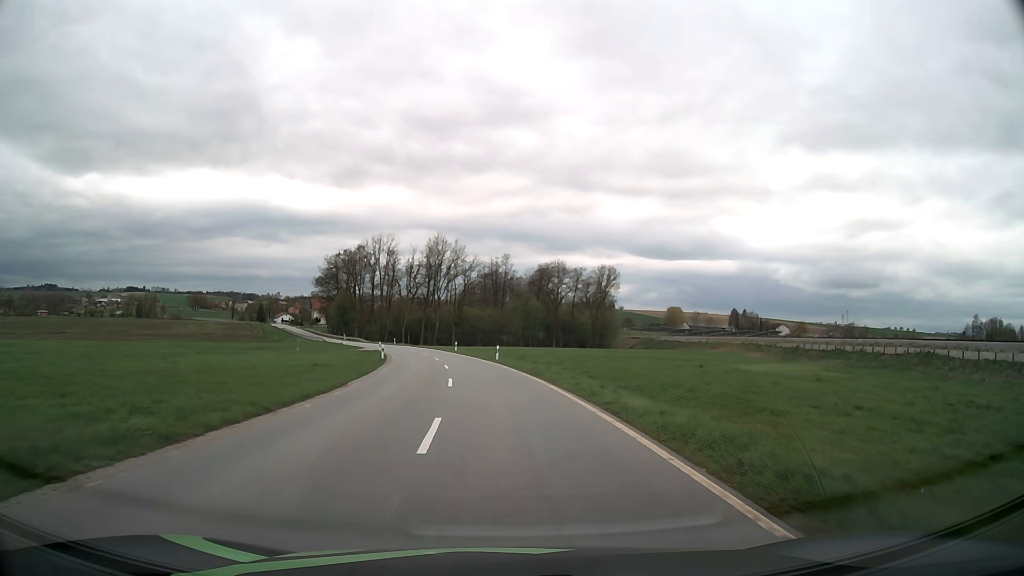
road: tertiary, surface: asphalt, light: Day
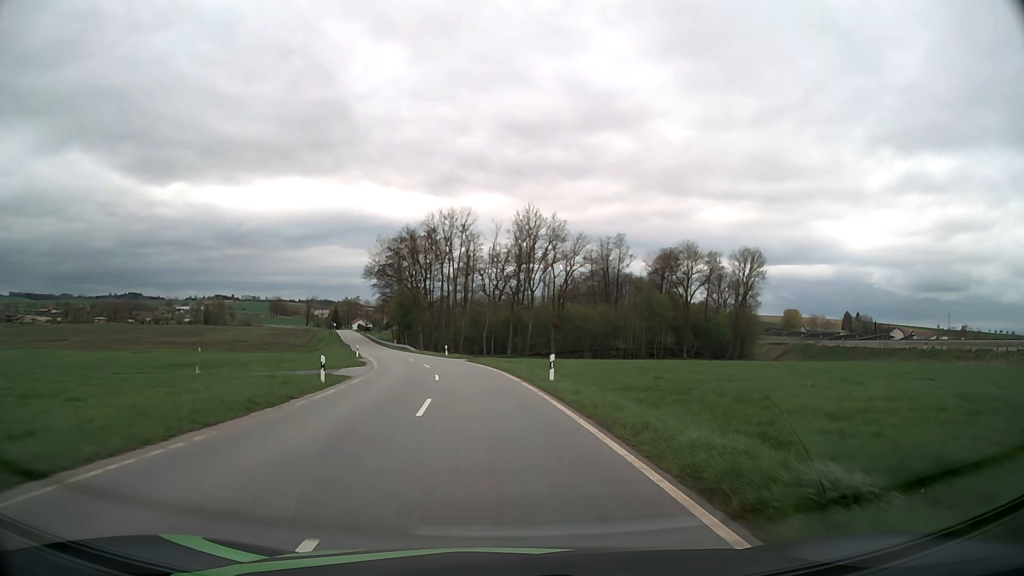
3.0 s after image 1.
(-2.7, +43.7) m; -8°
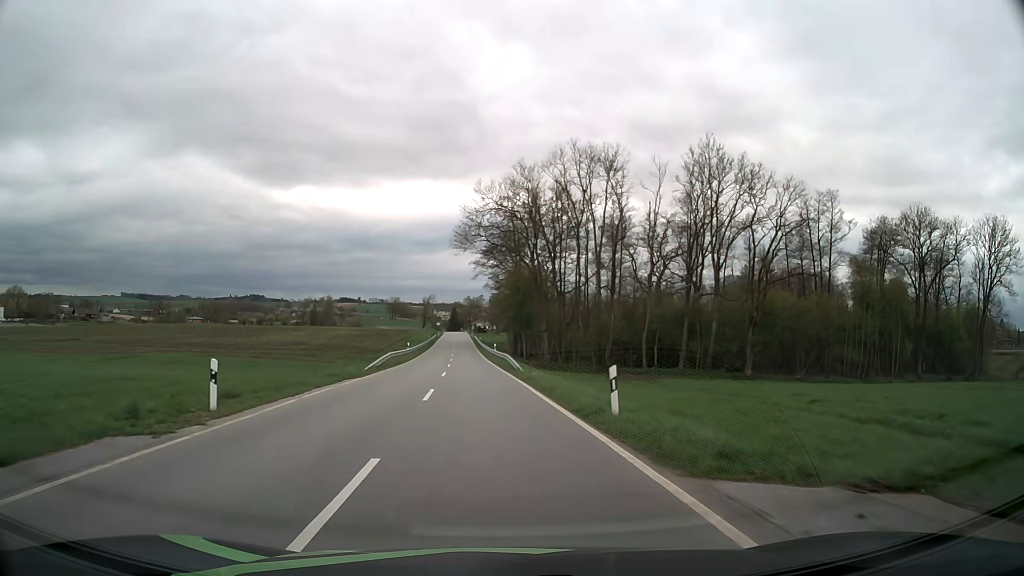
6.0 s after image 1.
(-4.3, +44.6) m; -11°
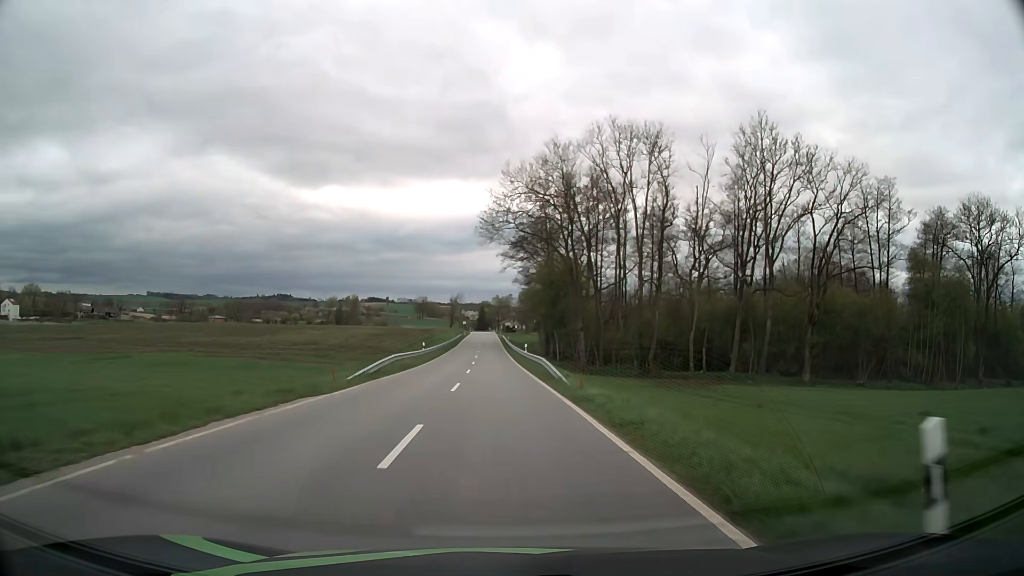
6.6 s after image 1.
(-0.2, +8.8) m; -3°
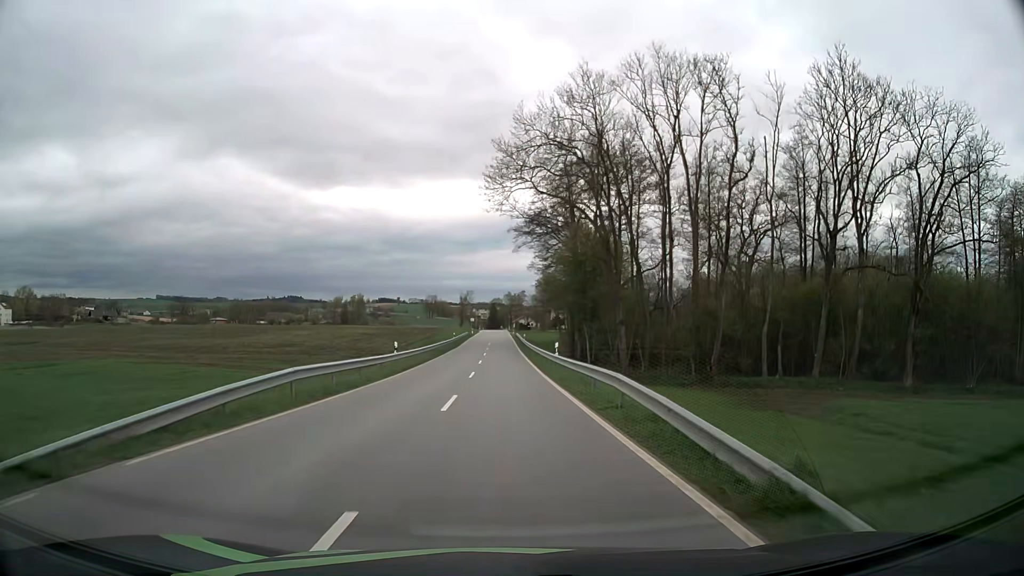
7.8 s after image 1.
(-0.2, +17.8) m; -1°
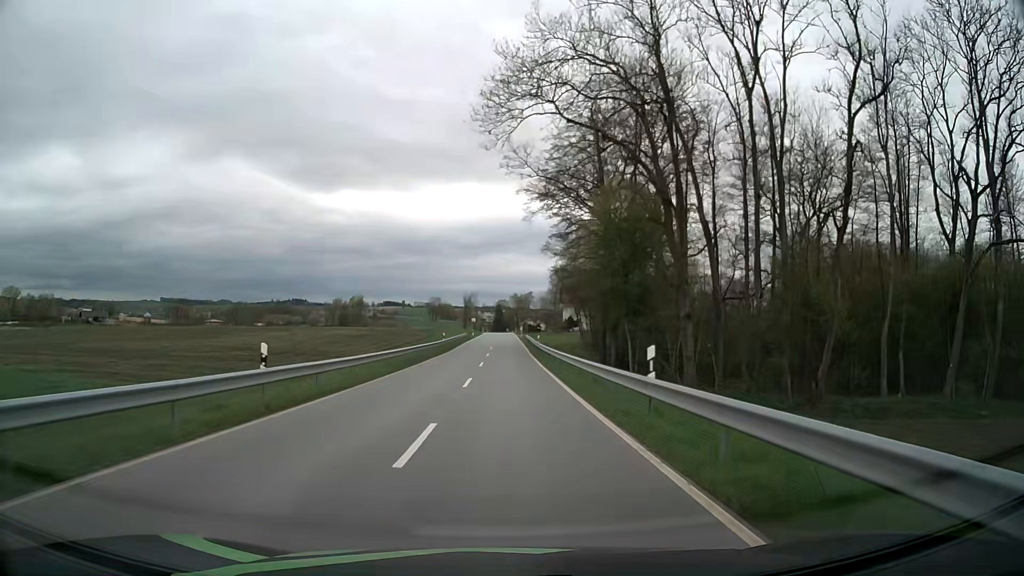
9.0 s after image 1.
(-0.1, +18.3) m; -1°
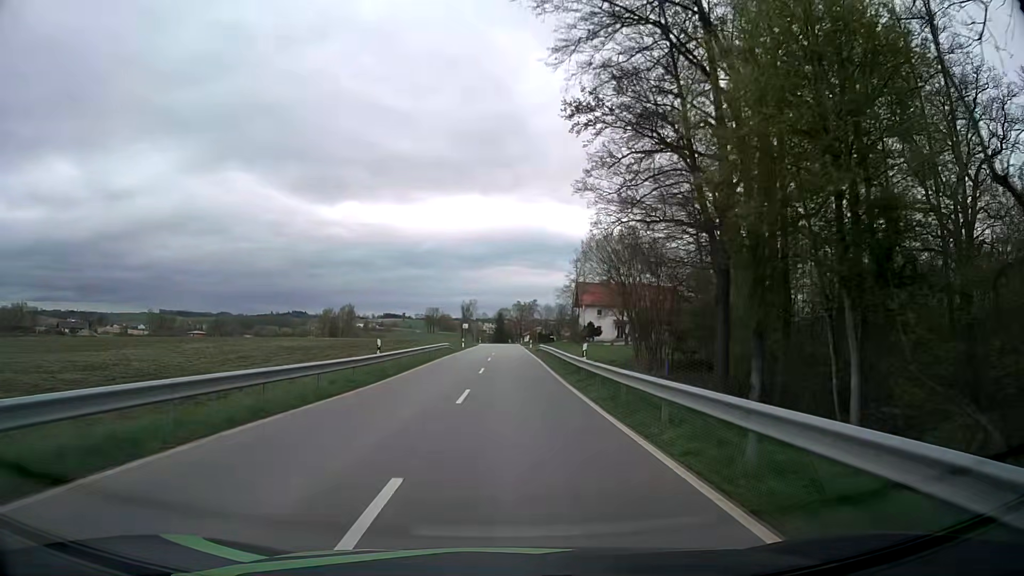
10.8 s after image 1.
(0.0, +28.7) m; 0°
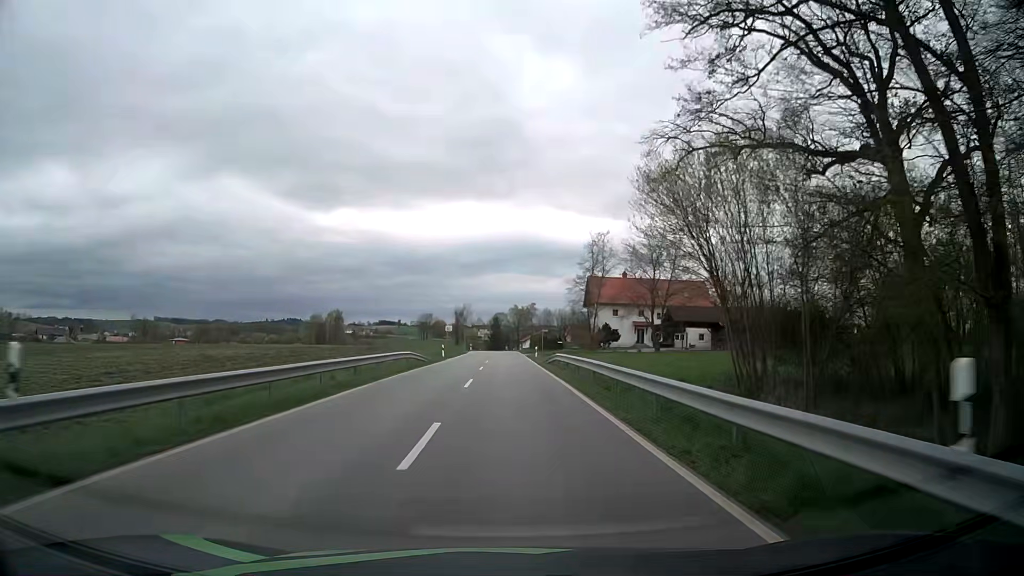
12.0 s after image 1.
(0.0, +19.7) m; 0°
(0, +10) (0, +20) (0, +30) (0, +40) (0, +50) (0, +60) (0, +70) (0, +80) (0, +90) (0, +100) m
